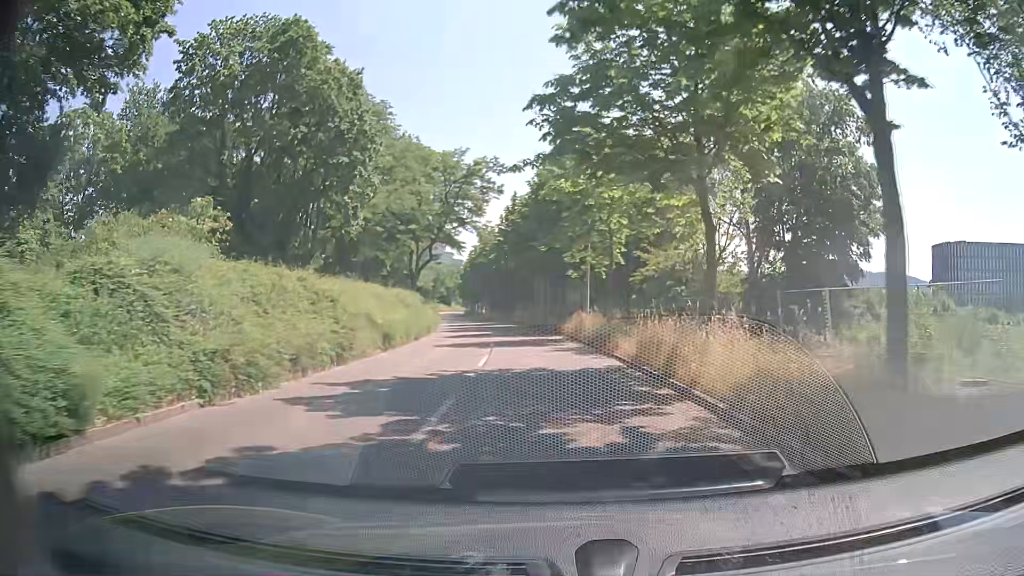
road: tertiary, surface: asphalt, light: Day
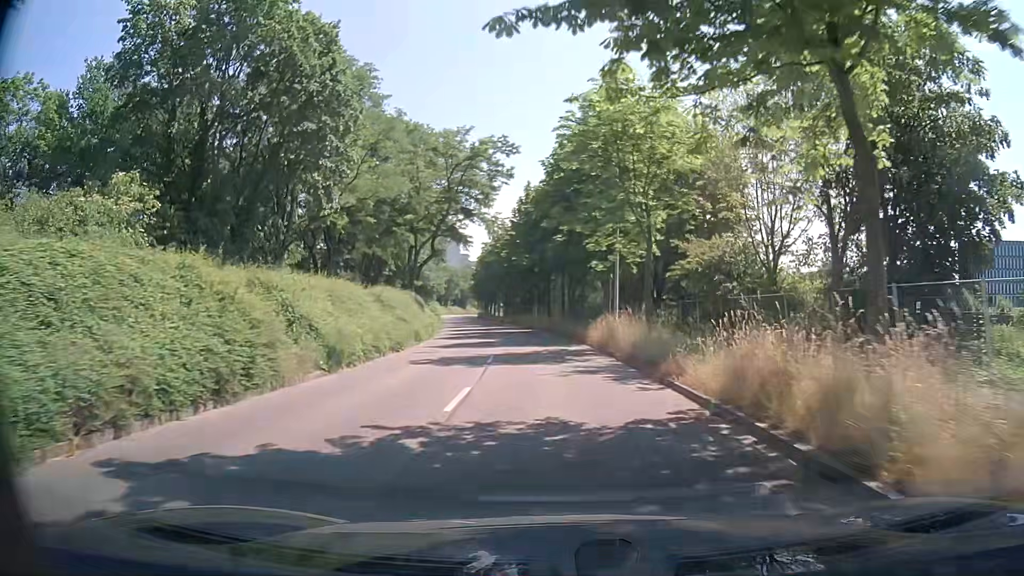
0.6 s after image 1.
(-0.1, +7.2) m; -1°
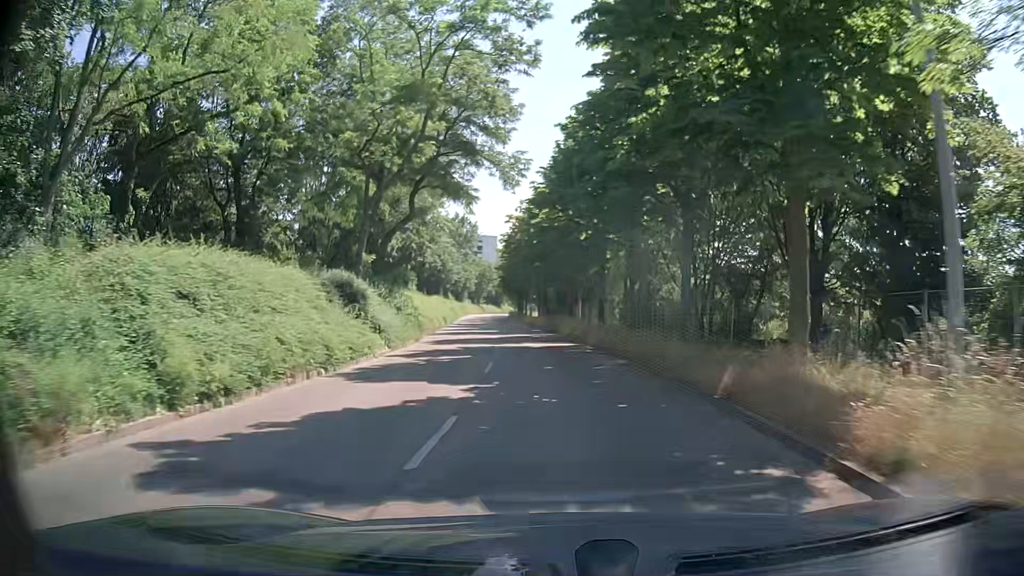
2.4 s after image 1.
(-0.8, +21.6) m; -4°
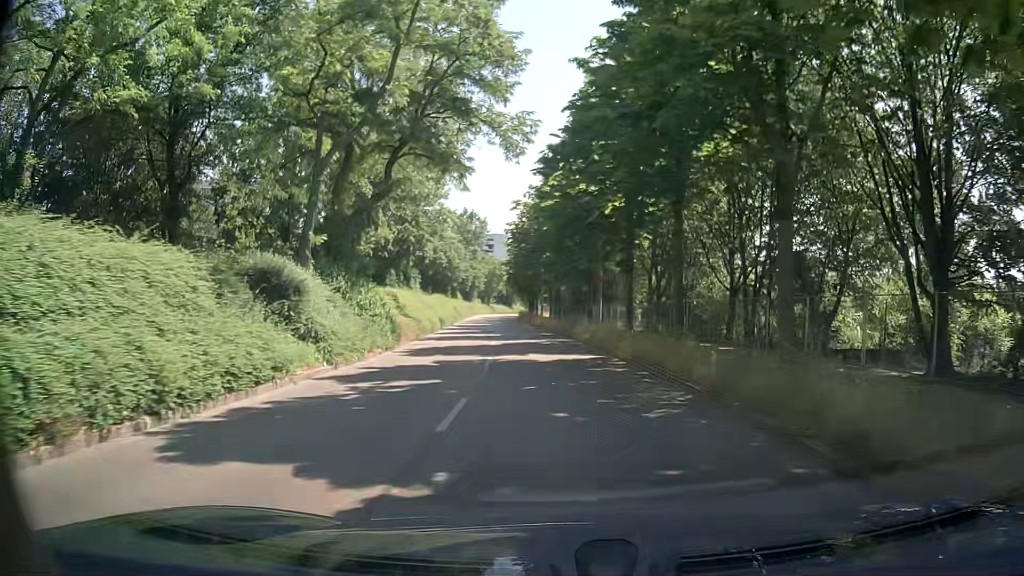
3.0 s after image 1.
(-0.1, +7.2) m; -1°
(0, +10) (-1, +20) (-1, +30) (-2, +40) (-3, +50) (-4, +60) (-5, +70) (-6, +80) (-7, +90) (-8, +100) m
